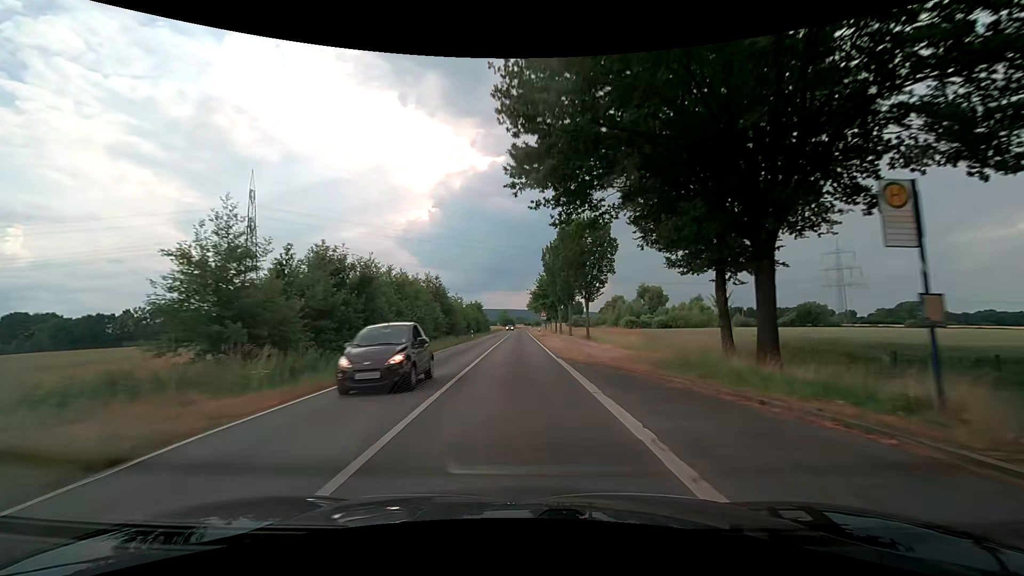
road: secondary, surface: asphalt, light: Day
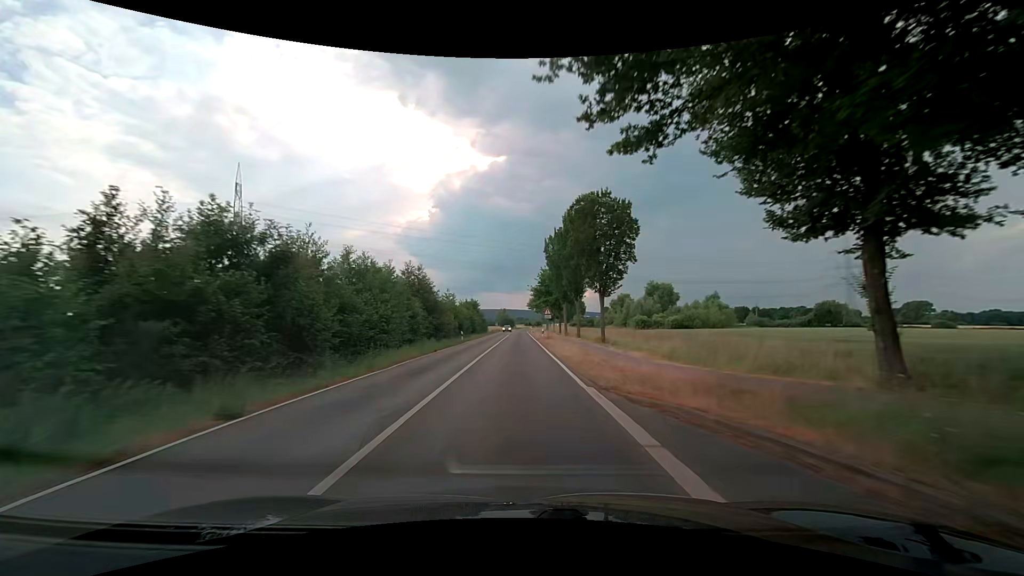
(0.0, +9.5) m; 0°
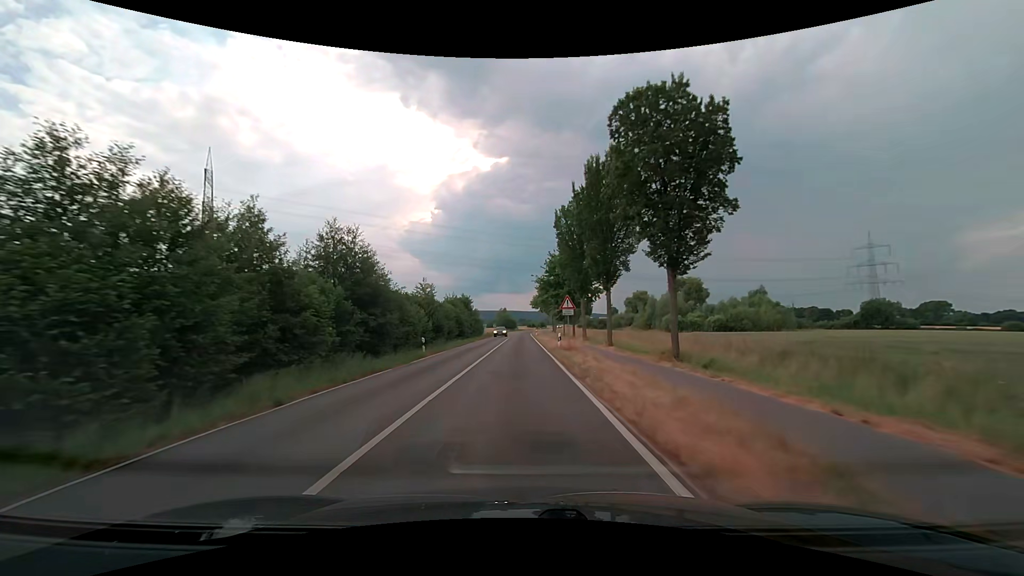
(-0.1, +18.9) m; 0°
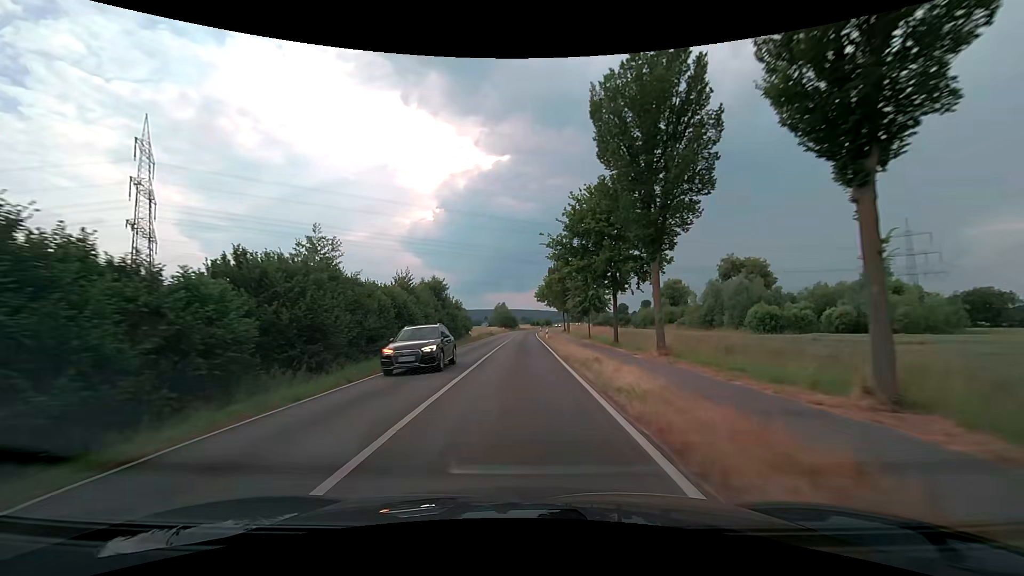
(-0.1, +28.3) m; 0°
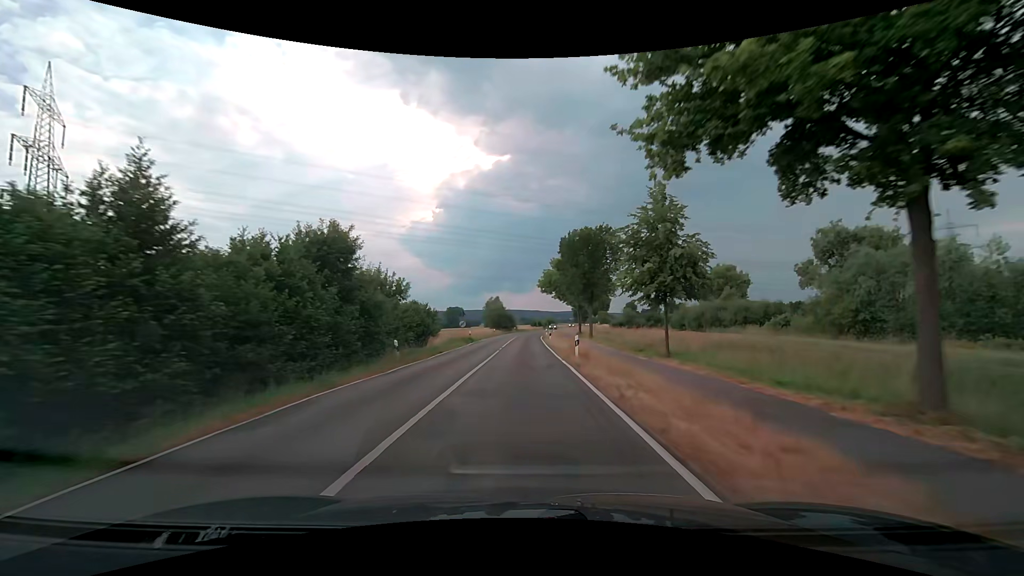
(-0.1, +28.6) m; 0°
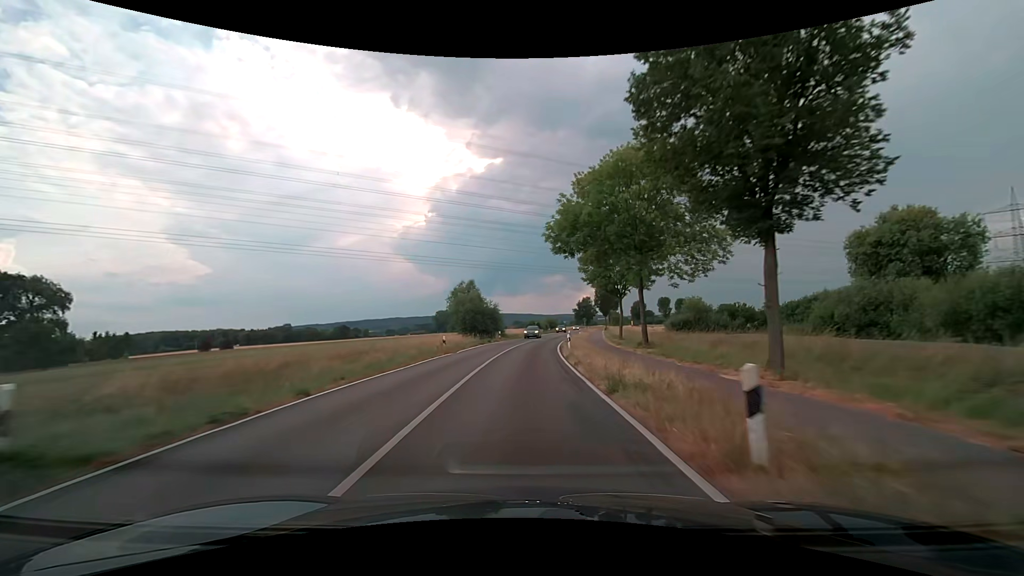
(+0.1, +41.6) m; +1°
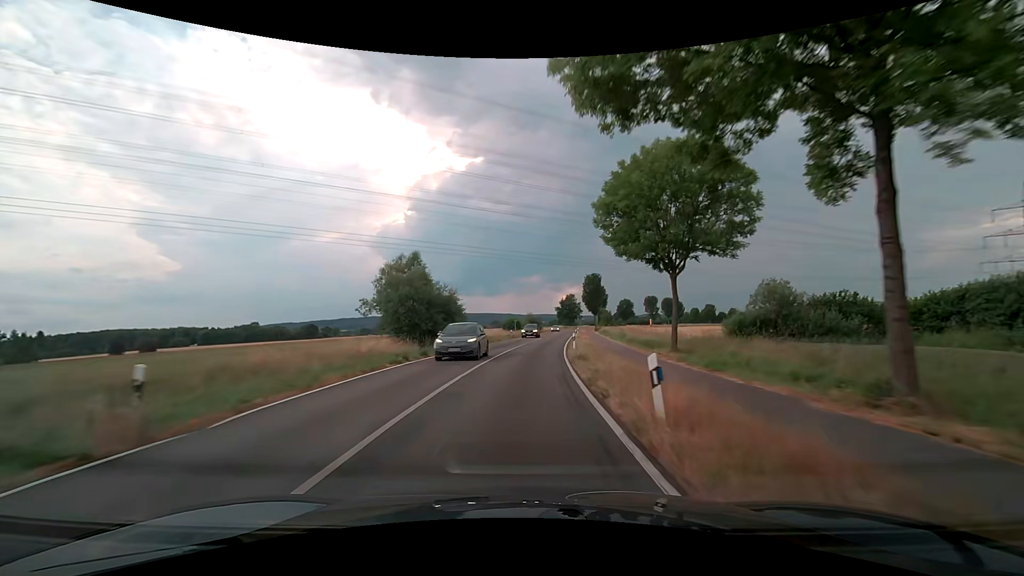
(+0.4, +22.7) m; +2°
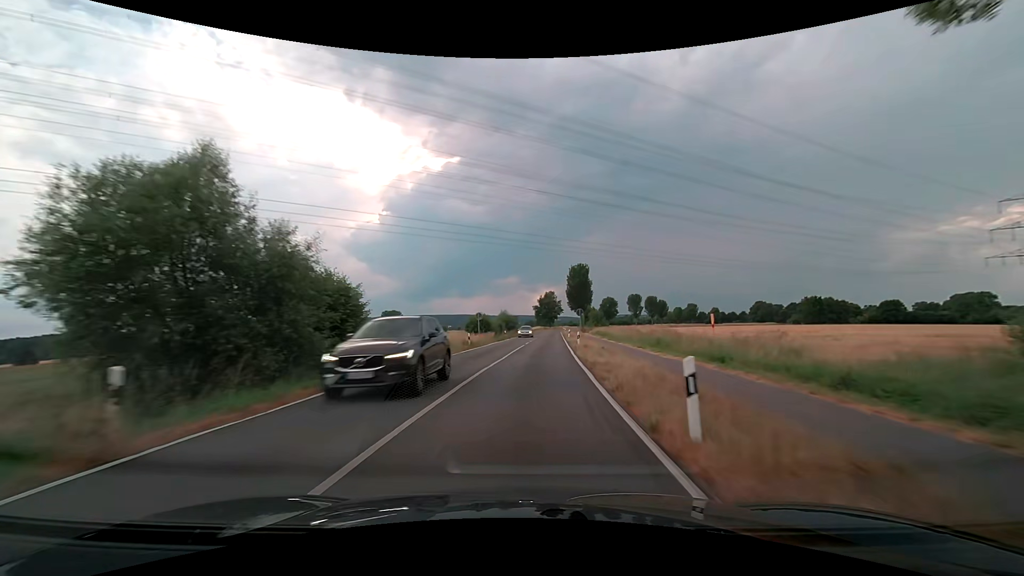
(+0.6, +23.8) m; +3°
(0, +10) (0, +20) (+1, +30) (+2, +40) (+2, +50) (+3, +60) (+3, +70) (+4, +80) (+5, +90) (+5, +100) m
